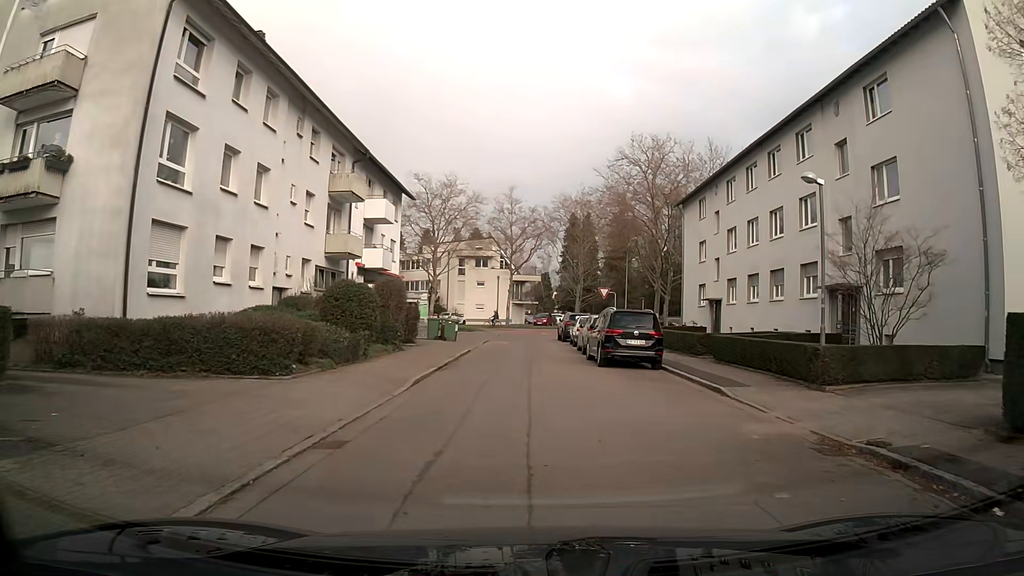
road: residential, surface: asphalt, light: Day
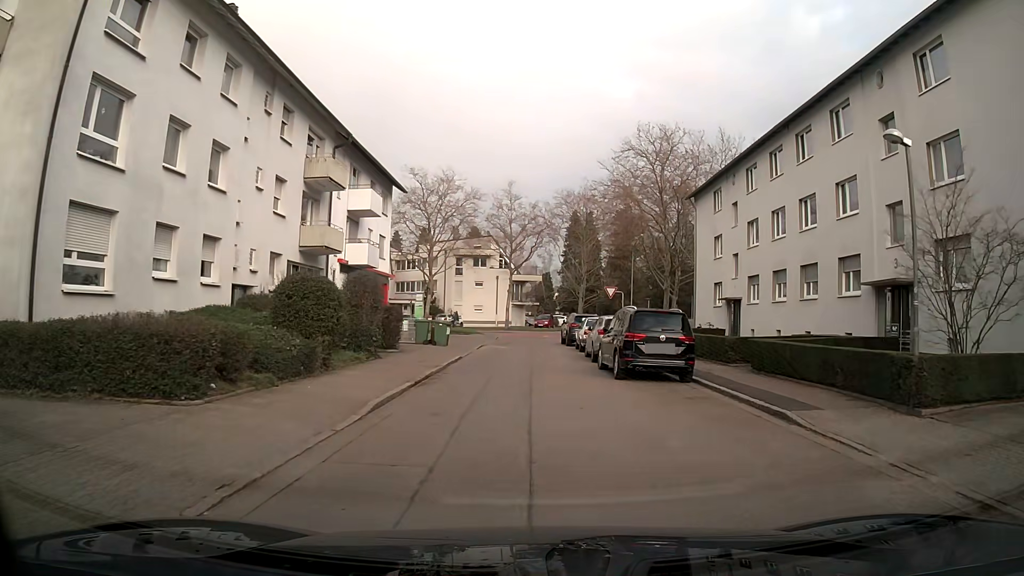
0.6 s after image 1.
(0.0, +3.6) m; 0°
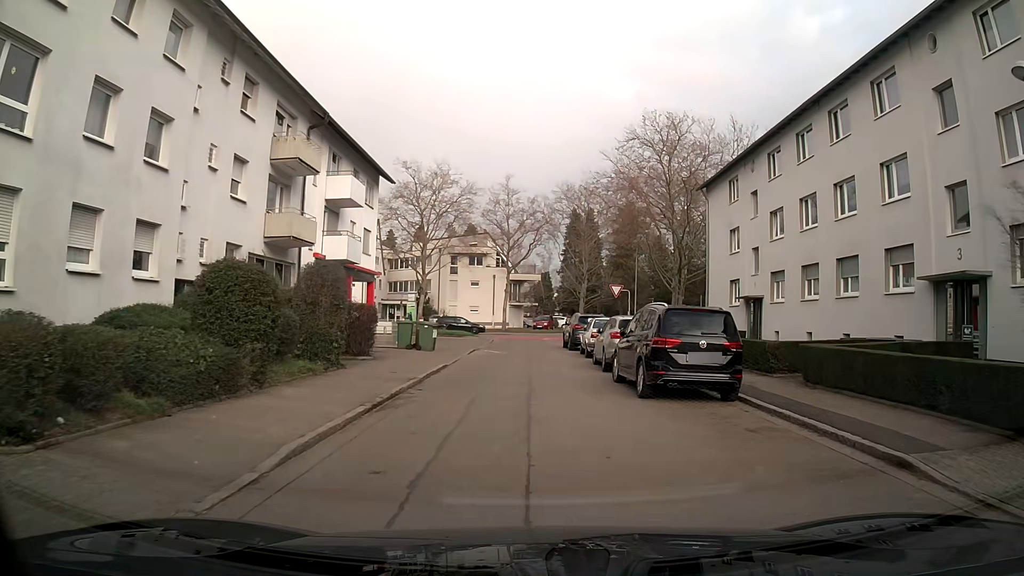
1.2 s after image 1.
(0.0, +3.6) m; 0°
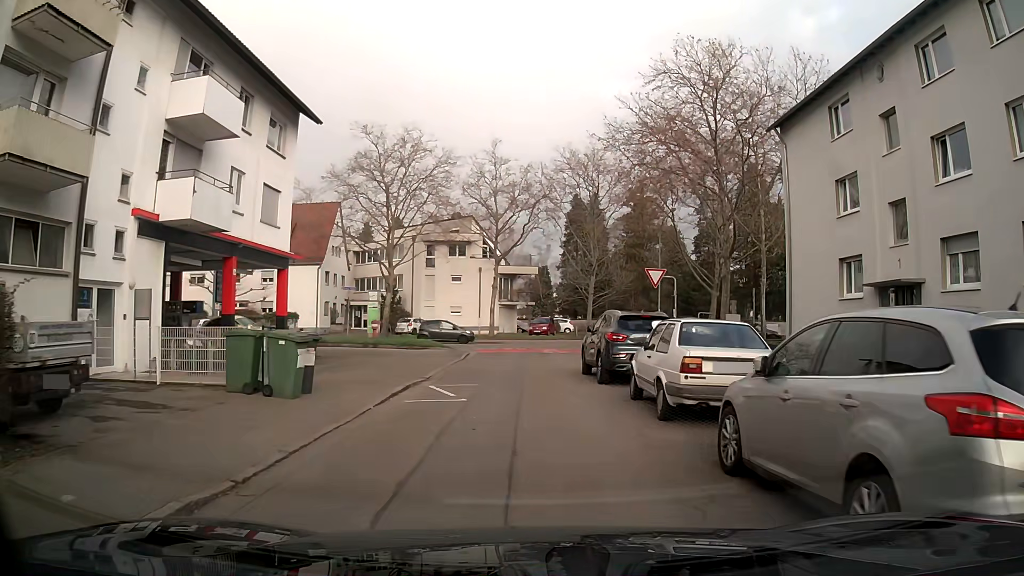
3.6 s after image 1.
(+0.1, +14.2) m; +1°
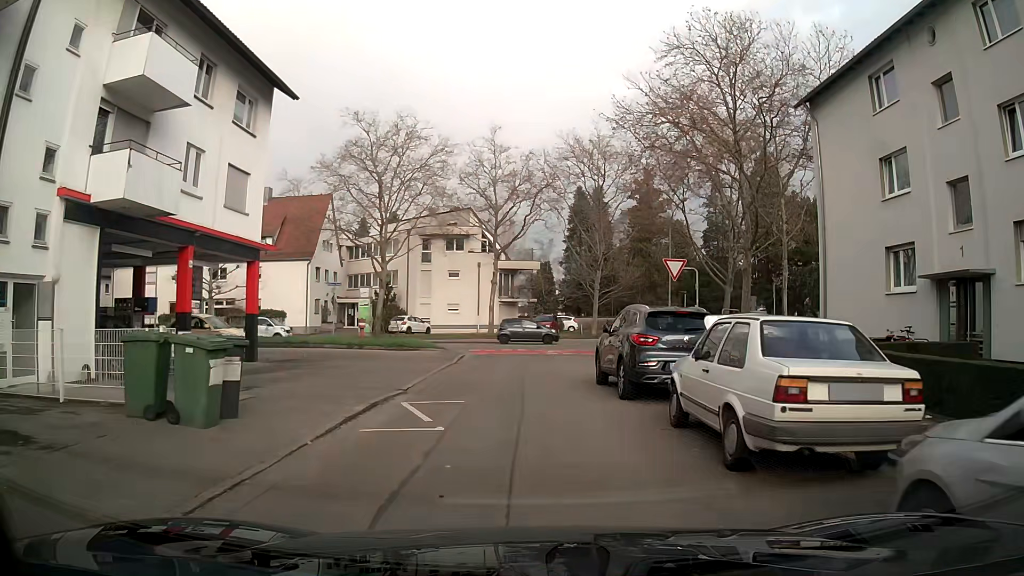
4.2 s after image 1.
(0.0, +3.2) m; 0°
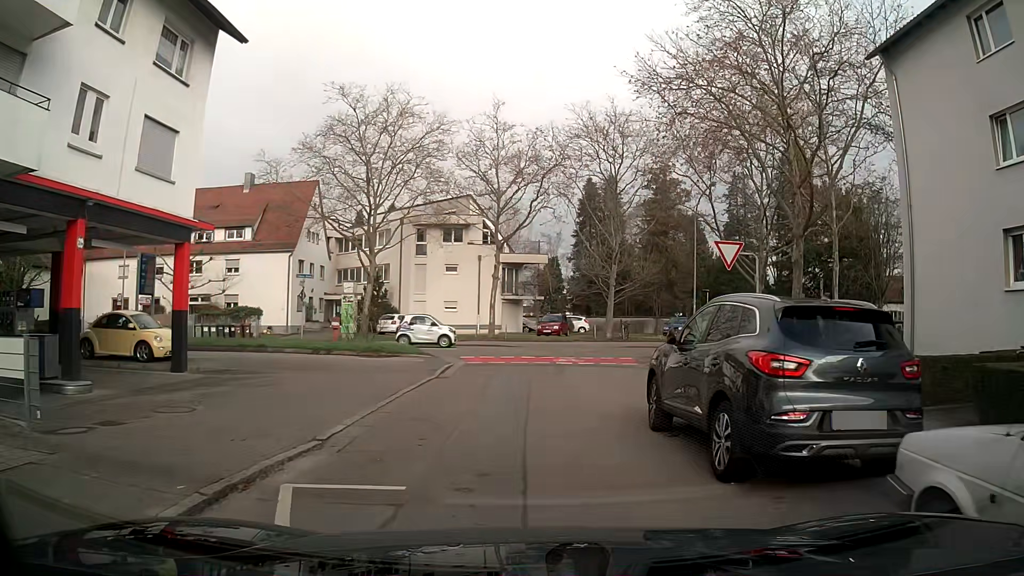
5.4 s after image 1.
(0.0, +5.6) m; 0°
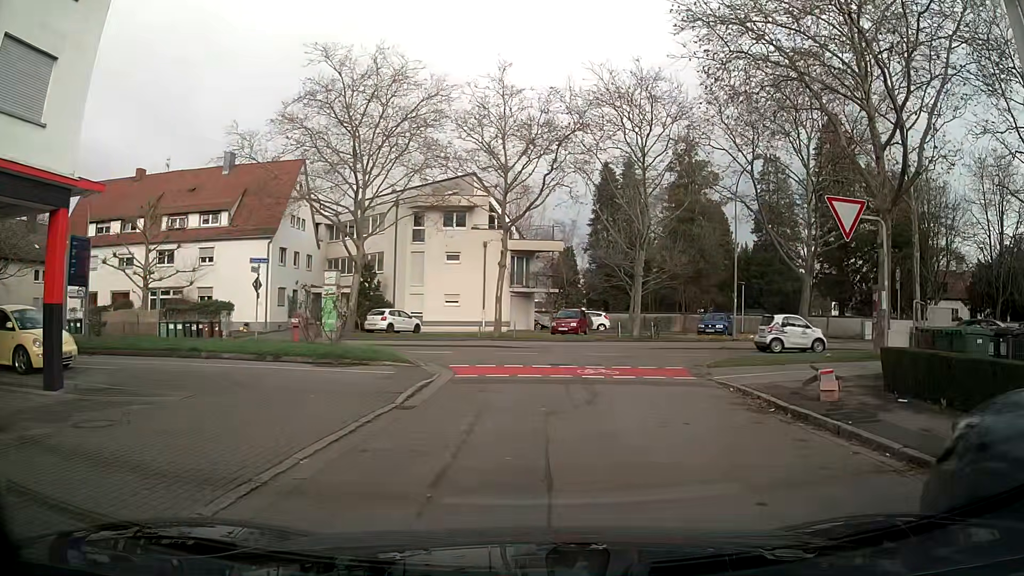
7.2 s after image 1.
(0.0, +6.1) m; -1°
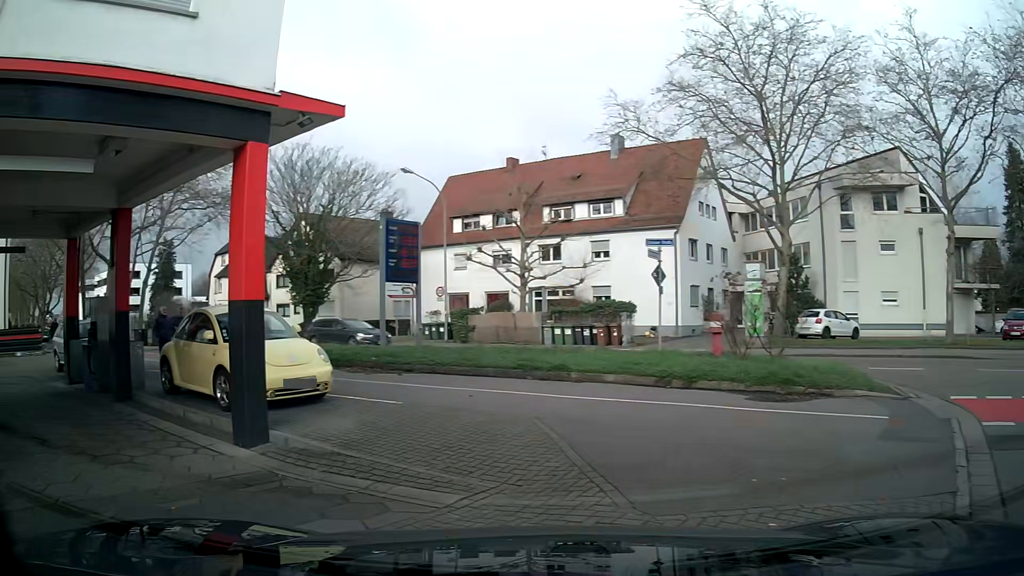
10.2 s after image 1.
(-1.2, +6.7) m; -26°
